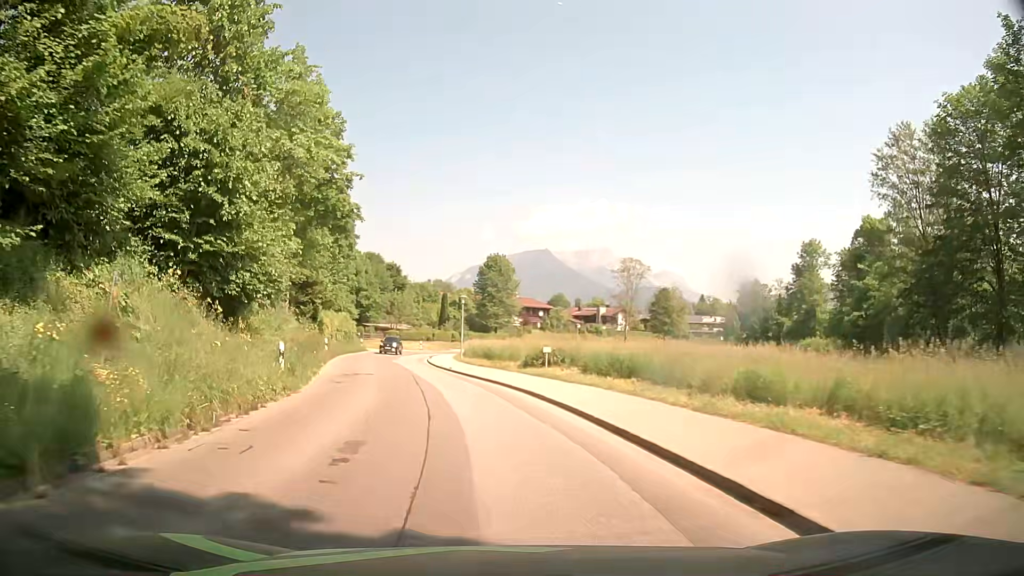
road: tertiary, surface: asphalt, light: Day
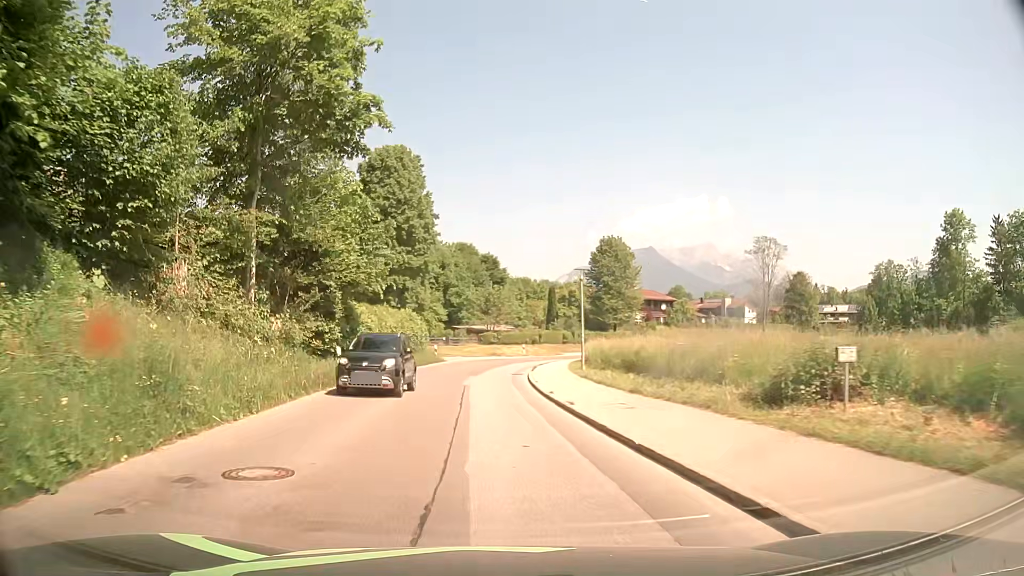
(-1.5, +18.8) m; -9°
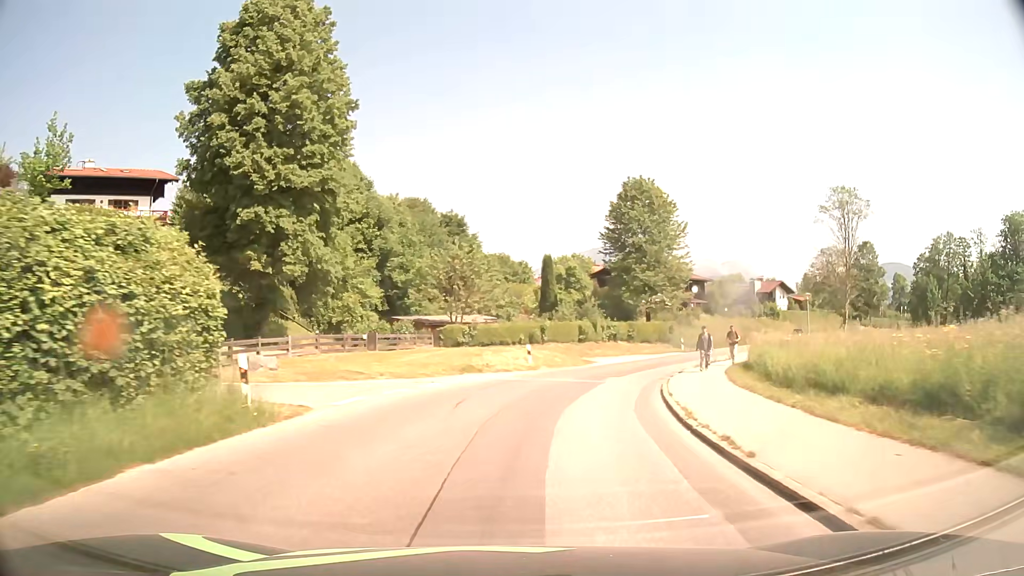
(-1.1, +34.0) m; +3°
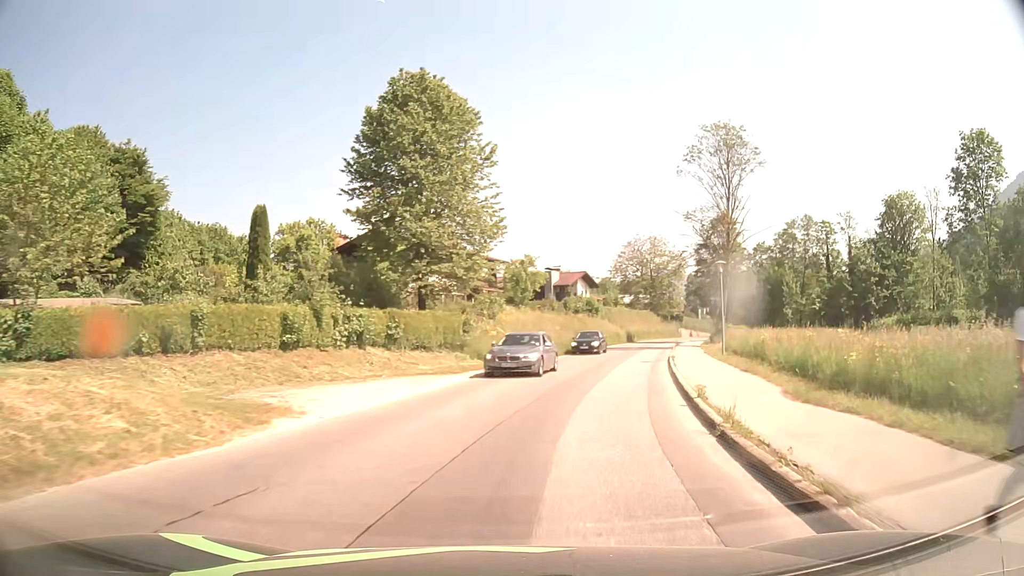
(+4.1, +26.1) m; +20°
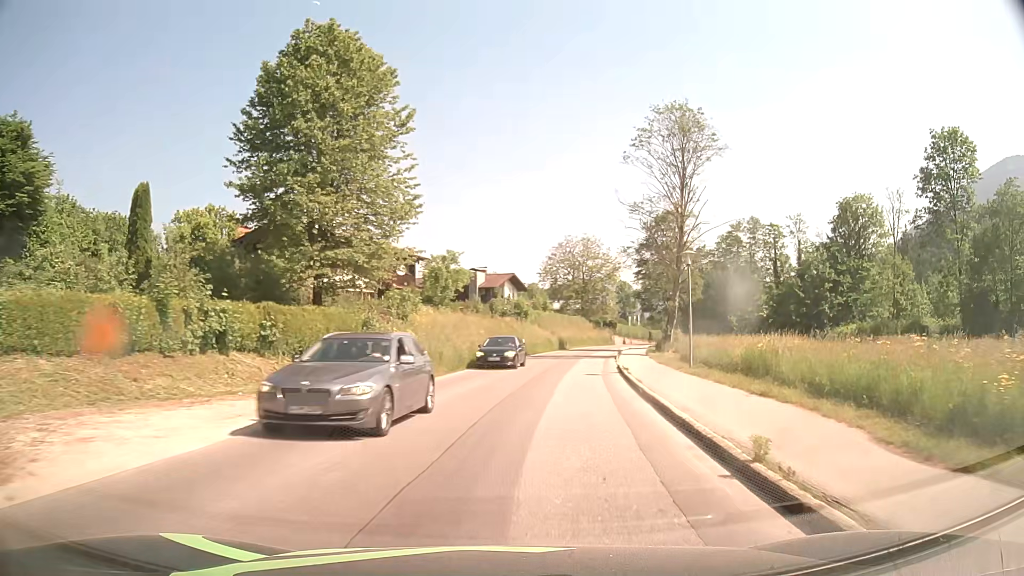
(+0.4, +6.6) m; +7°
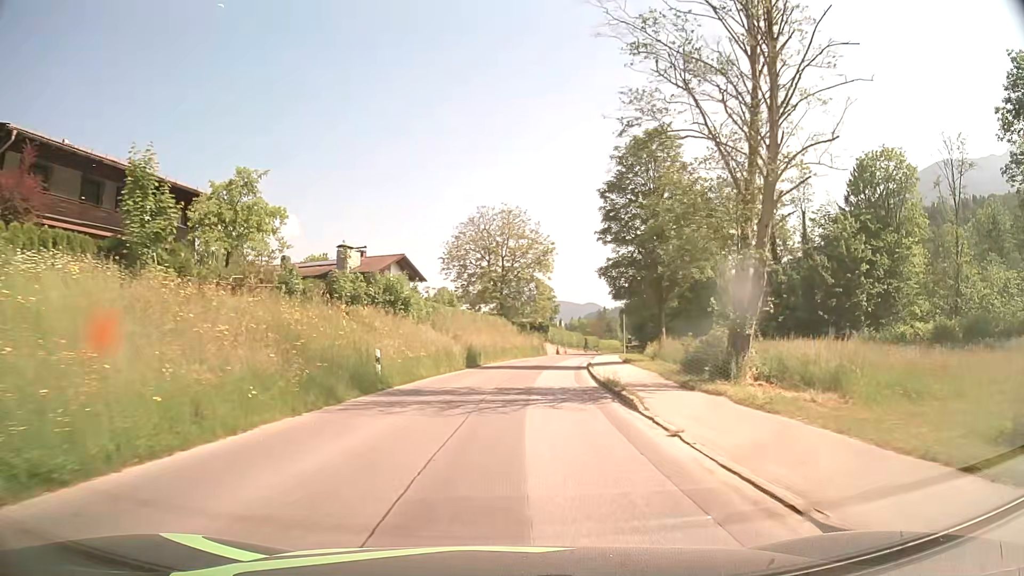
(+2.7, +28.4) m; +8°
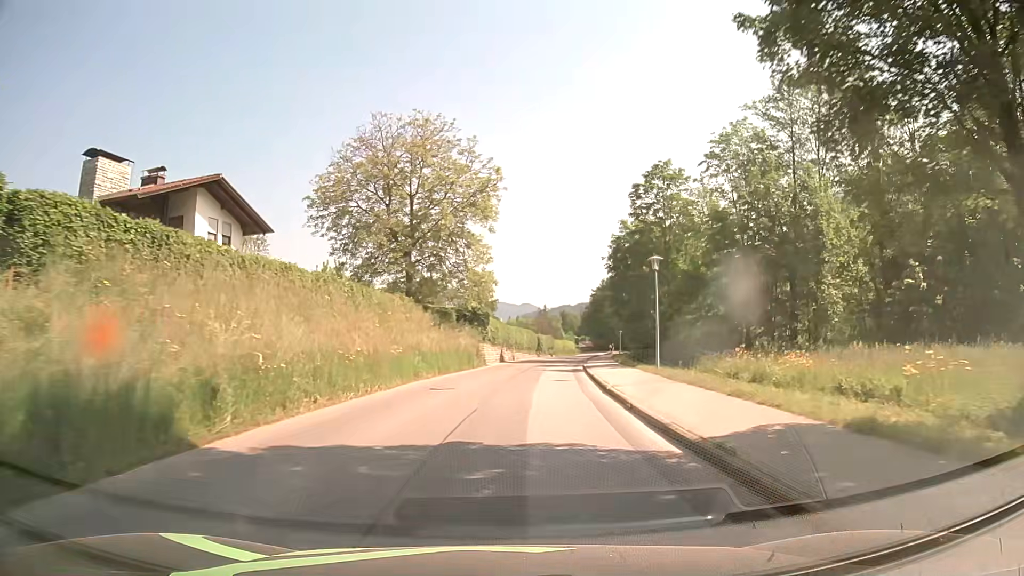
(+1.7, +31.5) m; +6°
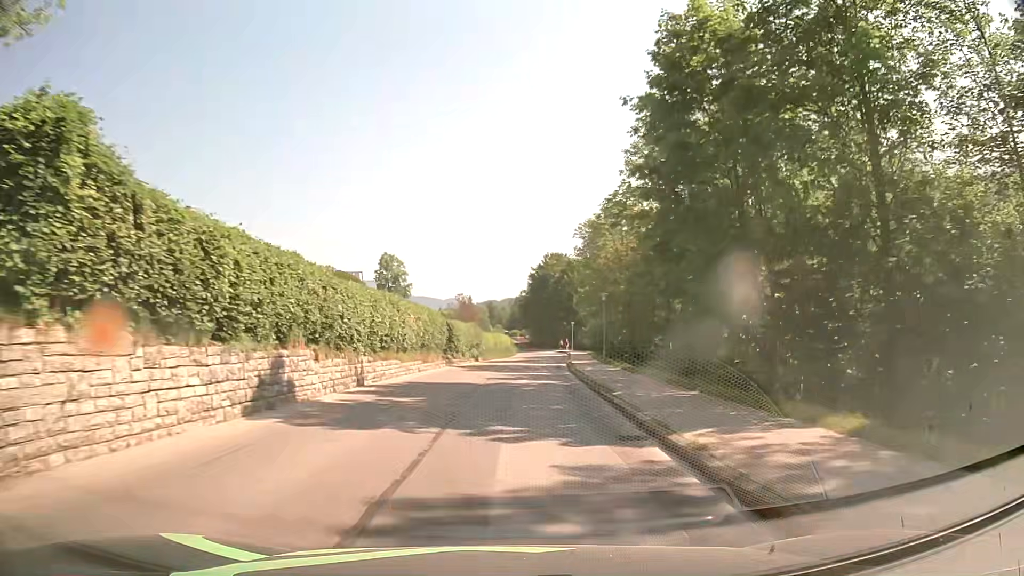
(+2.3, +40.1) m; +6°
(0, +10) (0, +20) (+1, +30) (+1, +40) (+2, +50) (+3, +60) (+4, +70) (+5, +80) (+5, +90) (+5, +100) m
